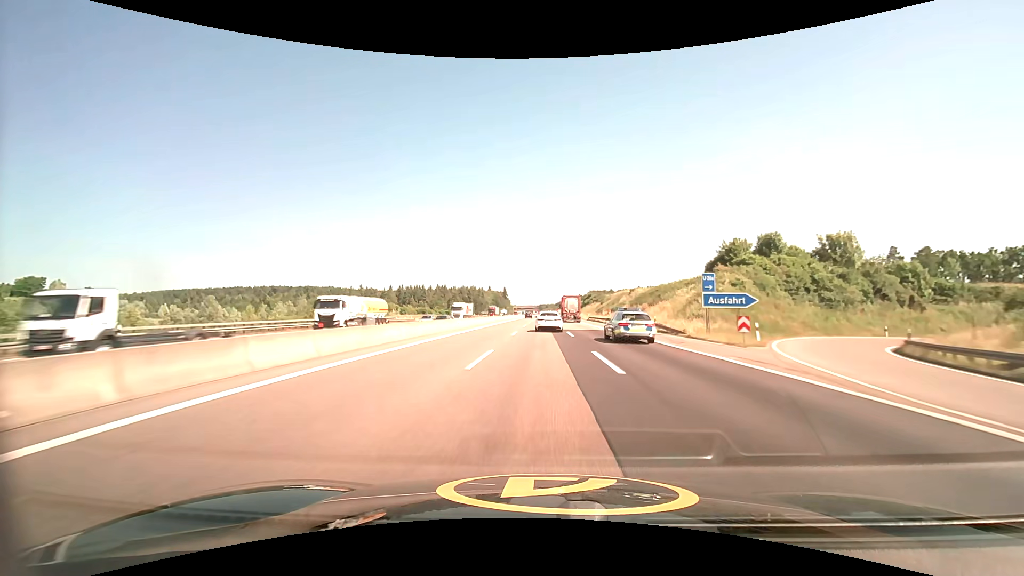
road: motorway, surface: asphalt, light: Day
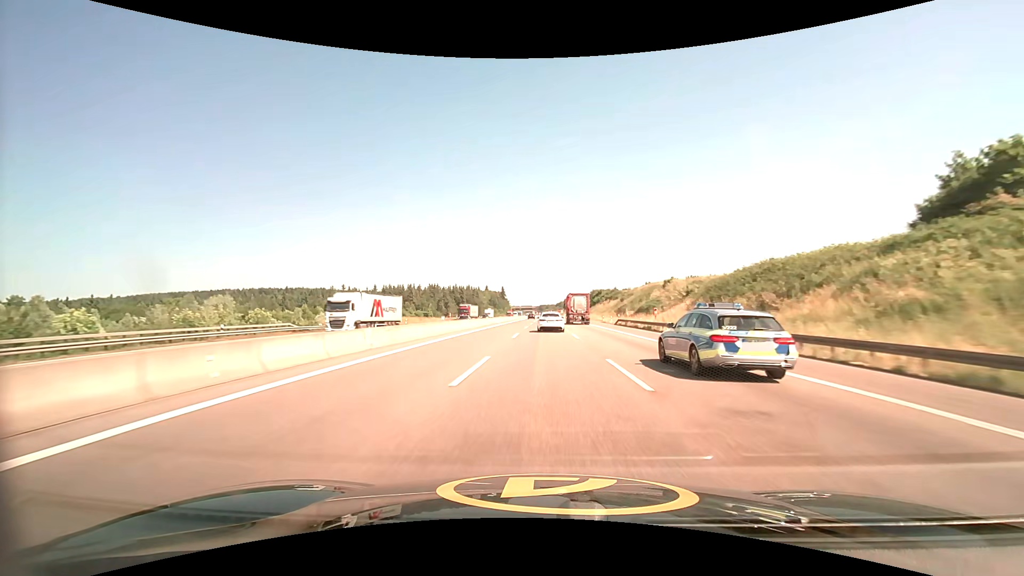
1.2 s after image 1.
(0.0, +38.2) m; 0°
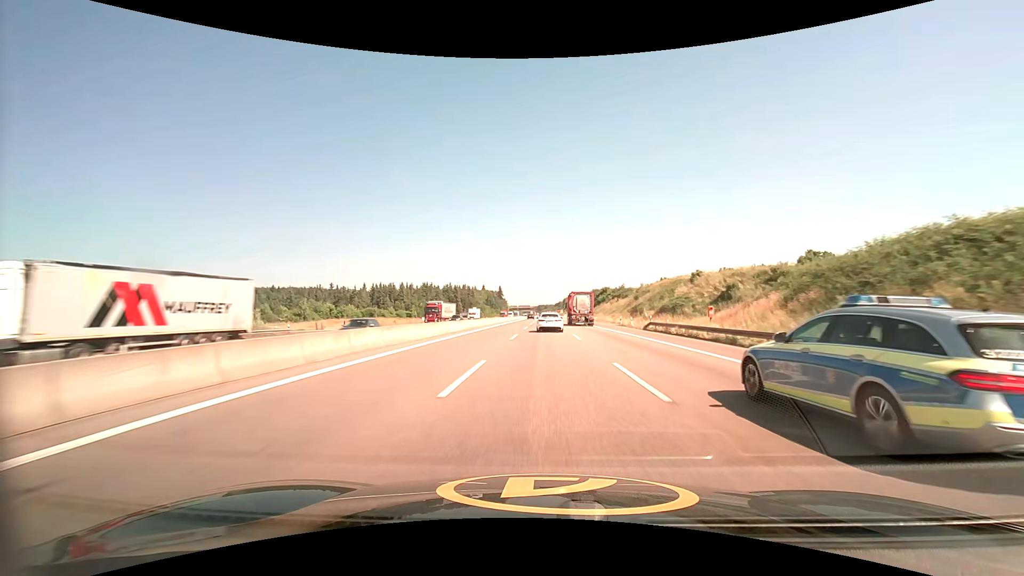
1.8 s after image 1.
(0.0, +19.1) m; 0°
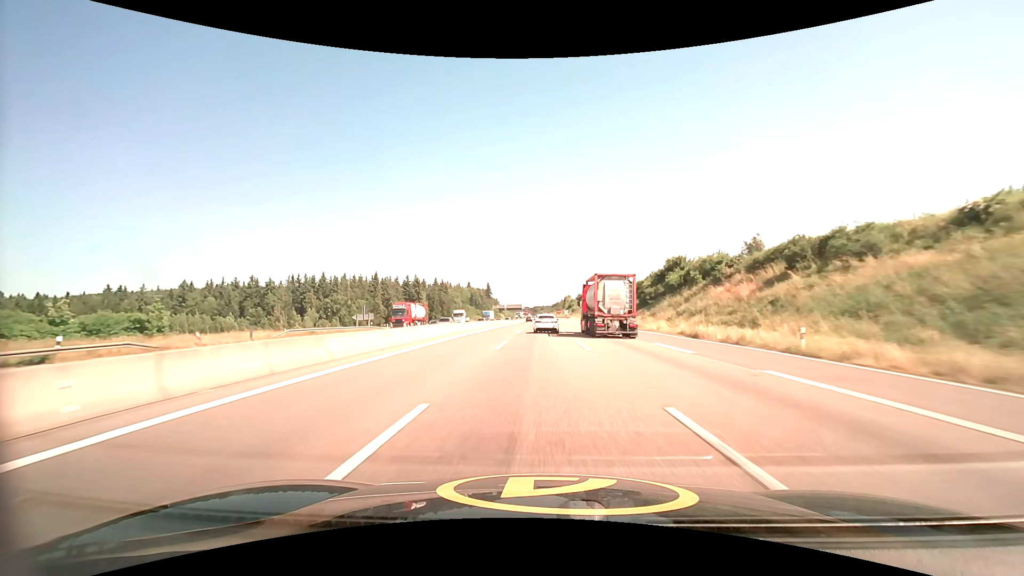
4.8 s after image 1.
(+0.6, +96.1) m; +1°
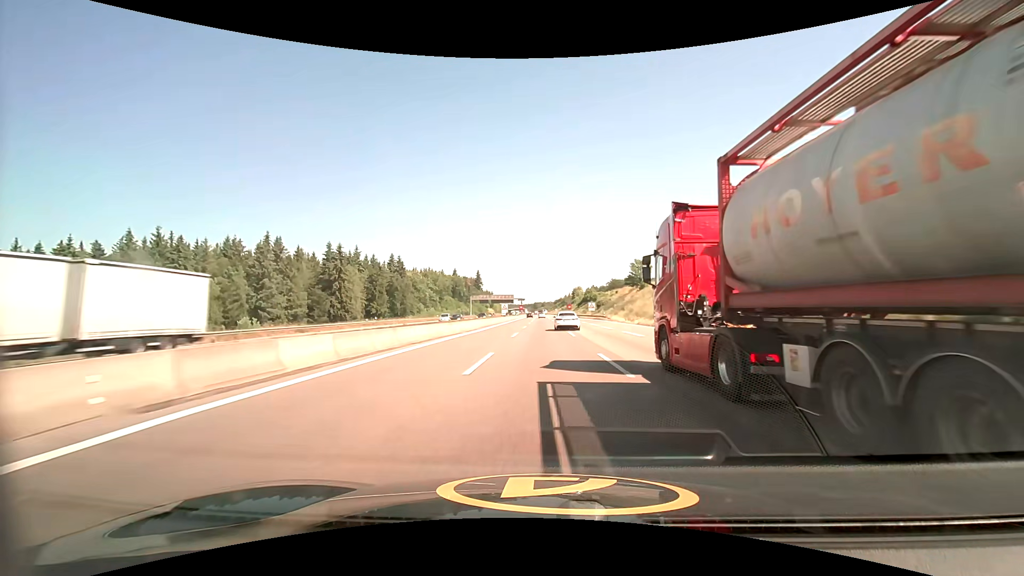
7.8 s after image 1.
(-0.3, +97.9) m; 0°
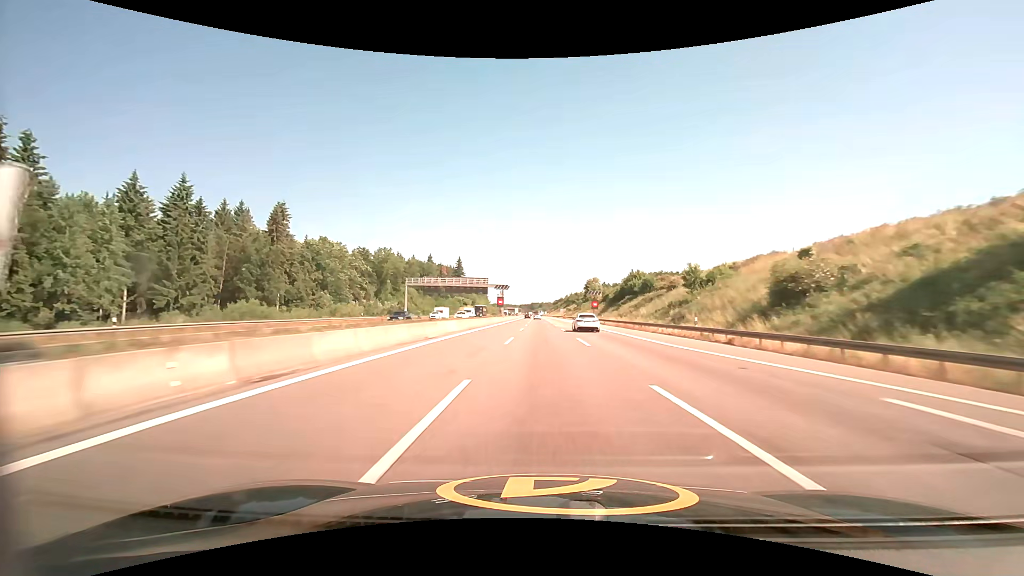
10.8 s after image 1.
(-0.1, +96.8) m; 0°
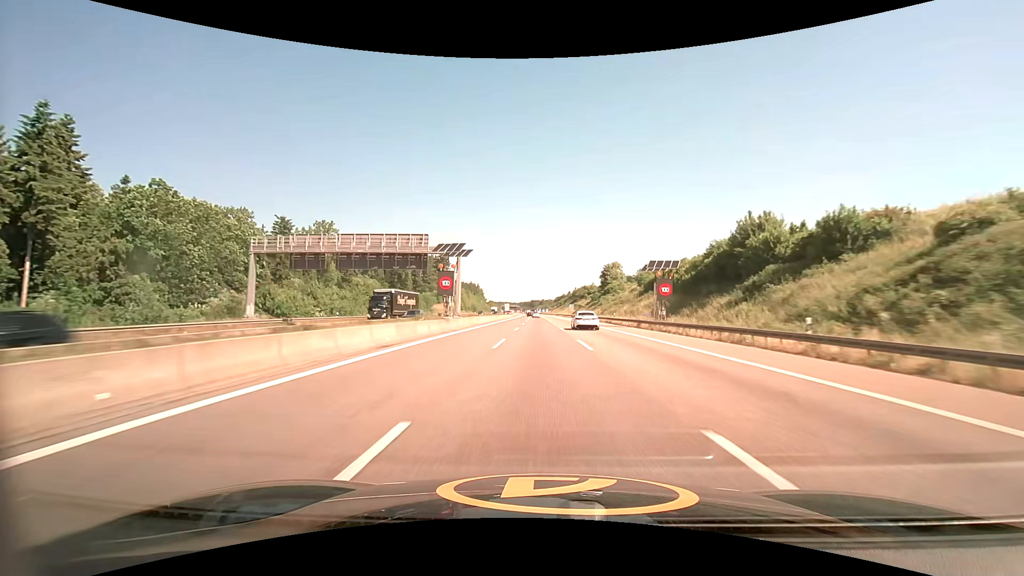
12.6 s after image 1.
(0.0, +57.3) m; 0°
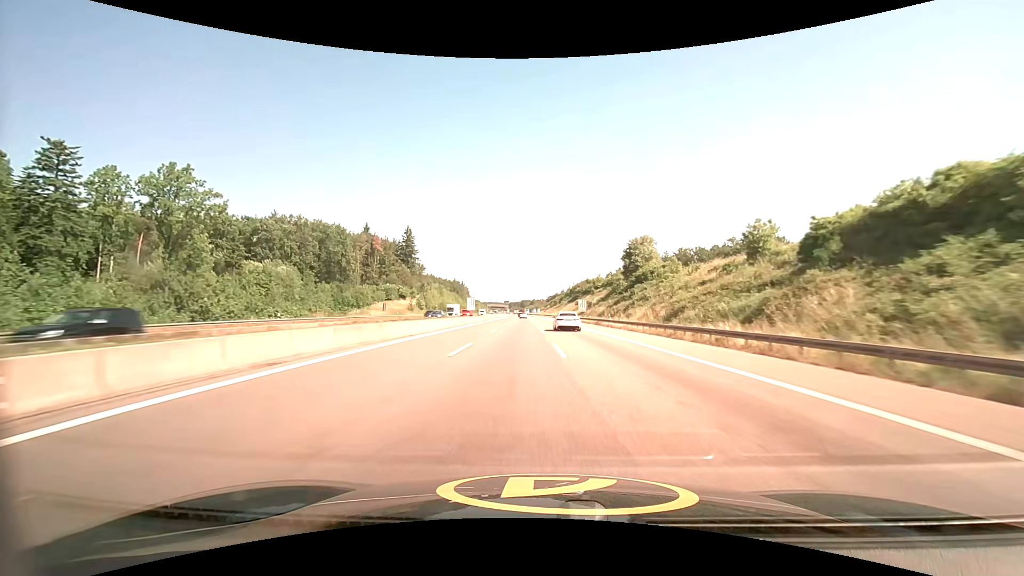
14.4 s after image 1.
(+0.5, +56.5) m; +1°
(0, +10) (0, +20) (0, +30) (0, +40) (0, +50) (0, +60) (0, +70) (0, +80) (0, +90) (0, +100) m
